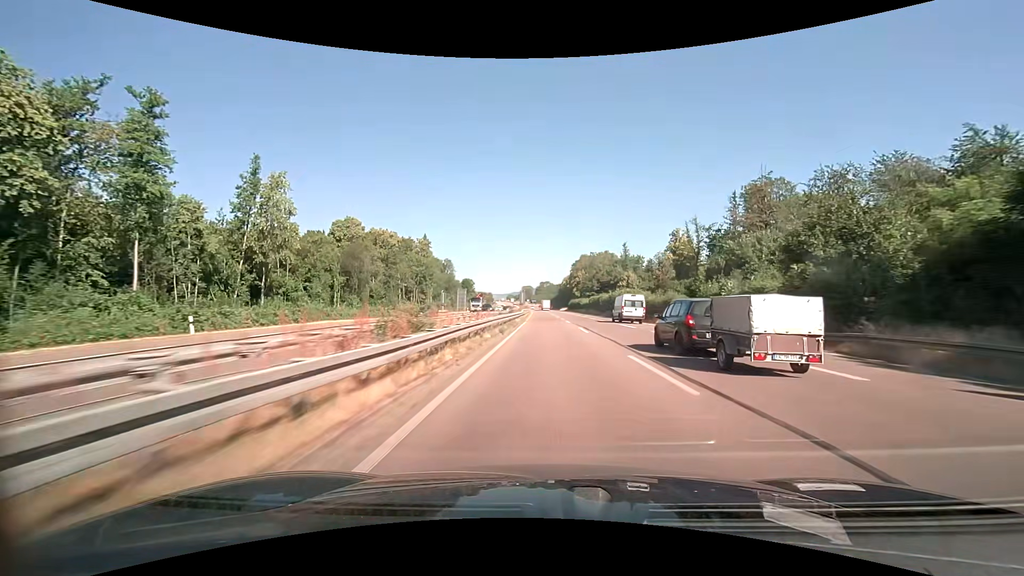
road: trunk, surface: asphalt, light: Day
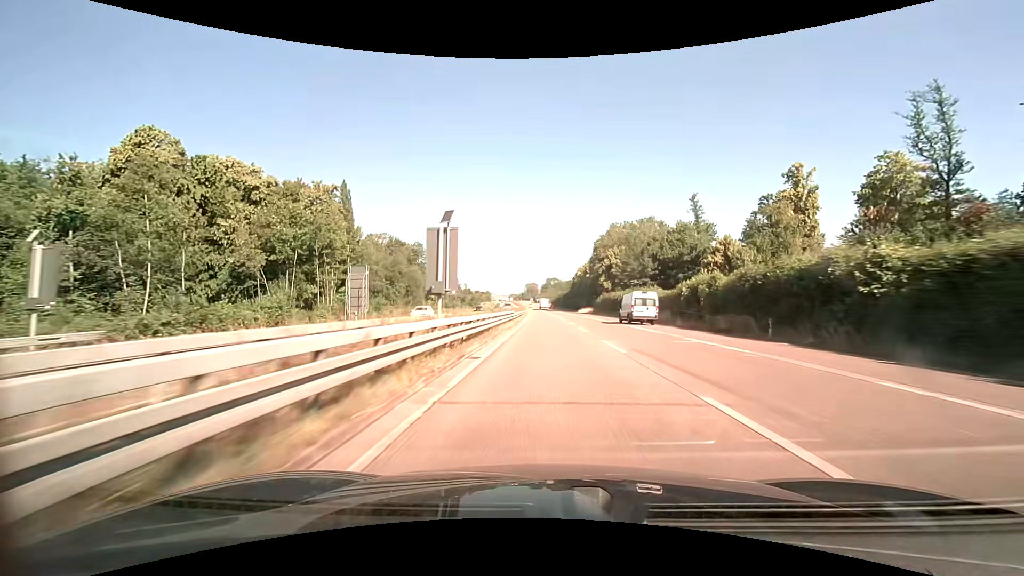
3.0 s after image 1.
(-0.4, +78.2) m; -1°
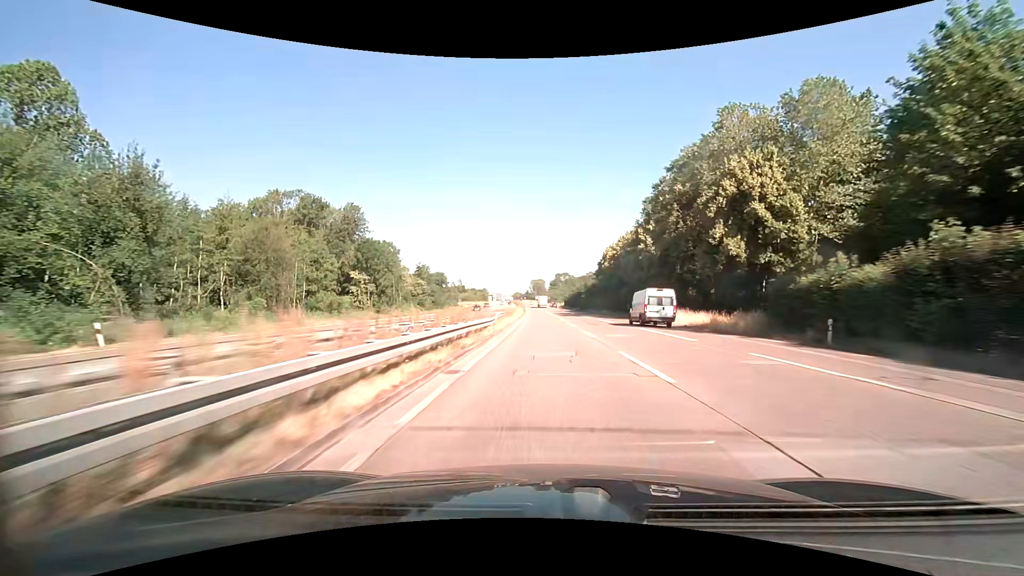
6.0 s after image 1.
(-0.7, +78.1) m; -1°
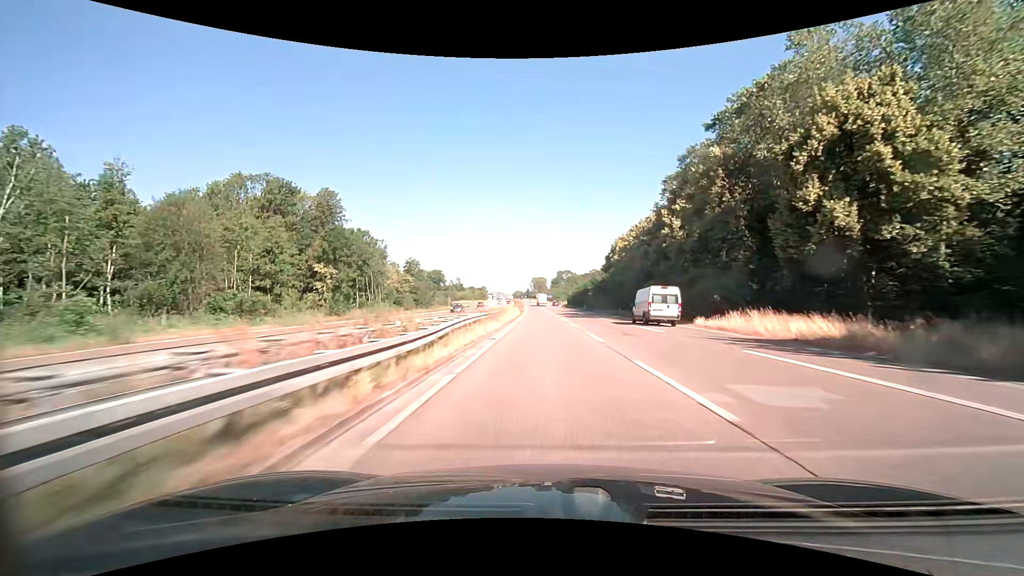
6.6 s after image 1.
(0.0, +15.6) m; 0°
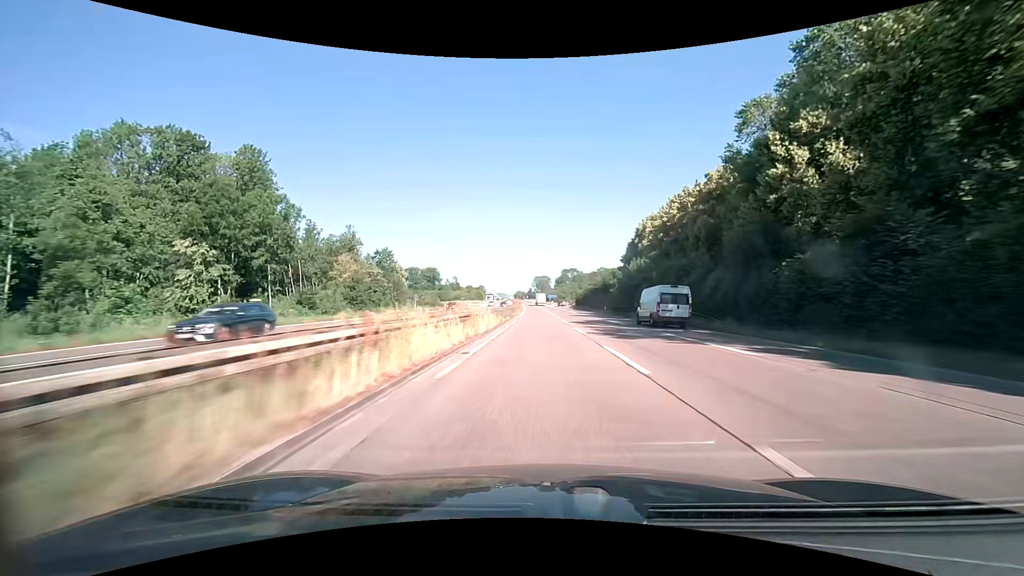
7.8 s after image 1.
(-0.1, +31.2) m; 0°
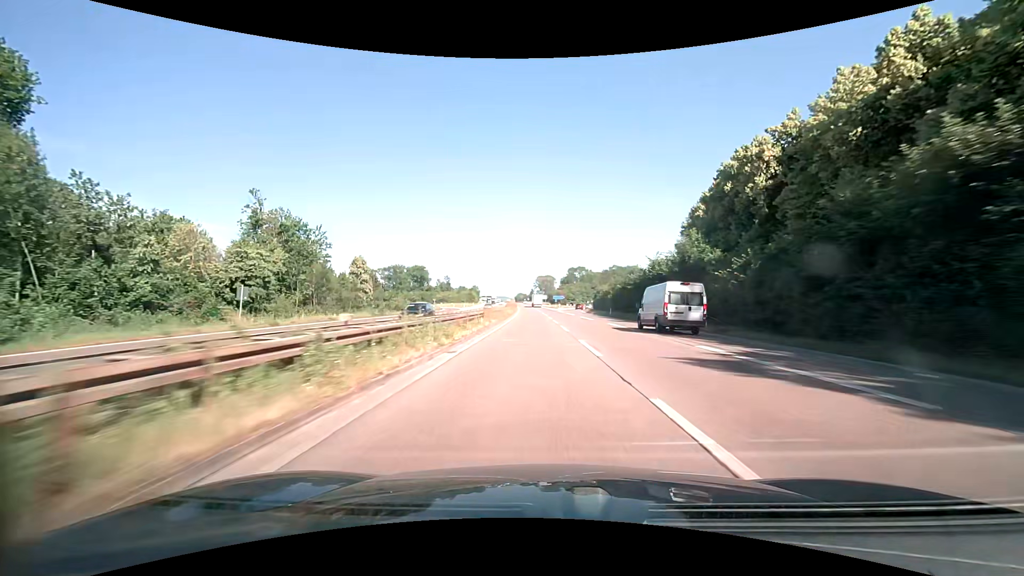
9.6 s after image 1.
(-0.2, +46.9) m; 0°
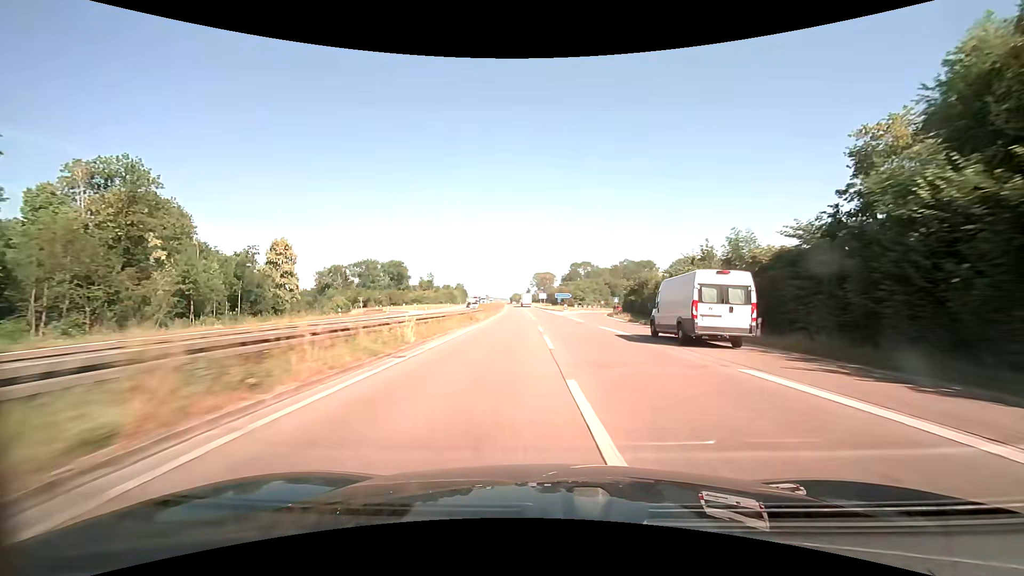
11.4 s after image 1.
(0.0, +46.8) m; 0°
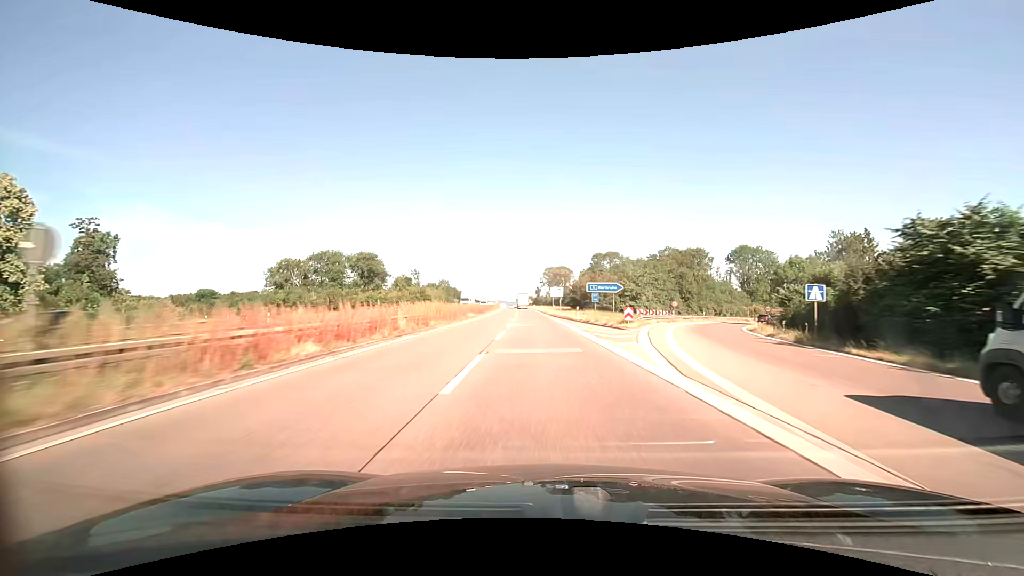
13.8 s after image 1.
(-0.5, +62.4) m; -2°
(0, +10) (0, +20) (0, +30) (-1, +40) (-1, +50) (-2, +60) (-2, +70) (-3, +80) (-3, +90) (-4, +100) m
